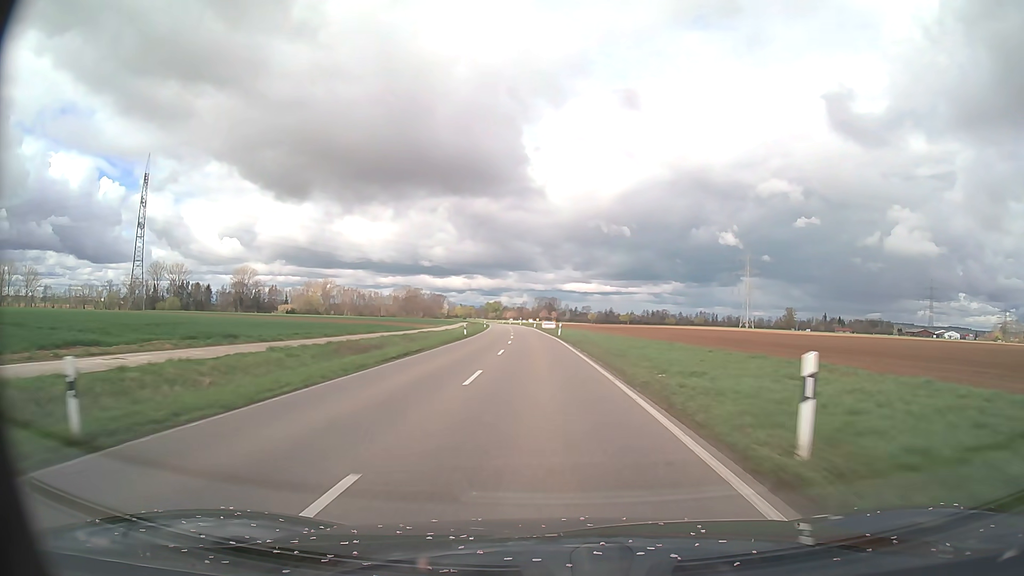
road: tertiary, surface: asphalt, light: Day
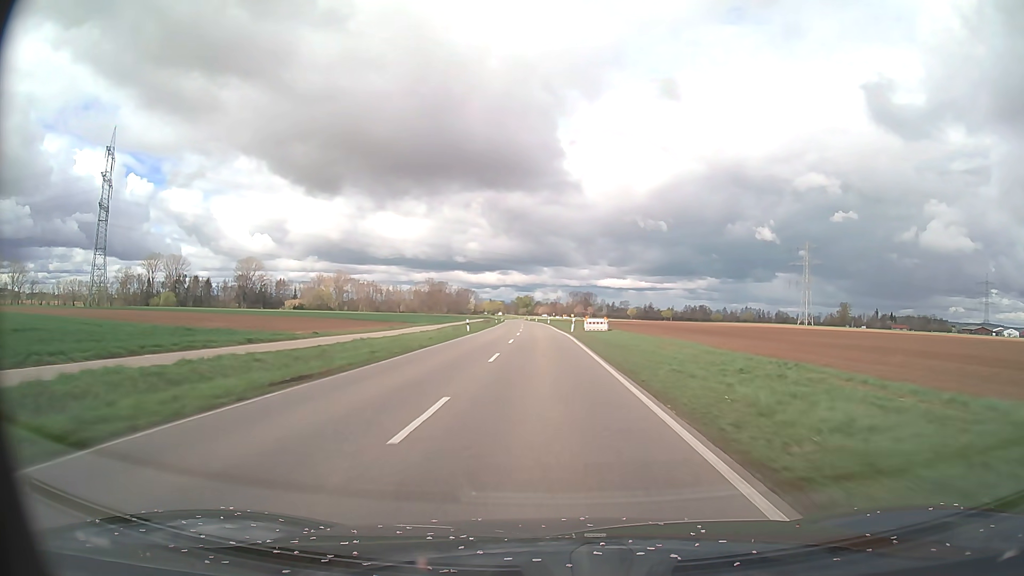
(-1.6, +55.7) m; -3°
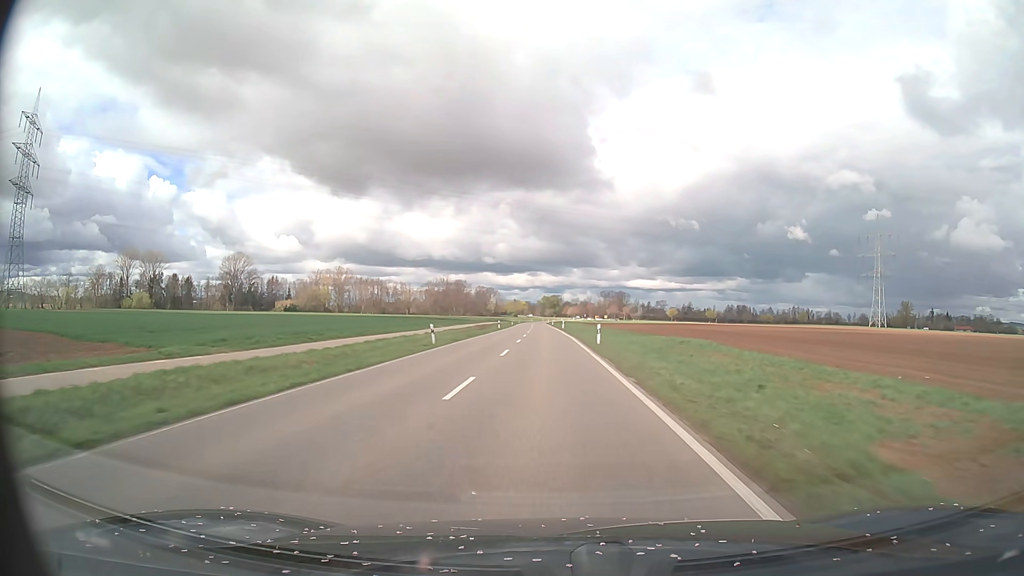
(-1.6, +69.3) m; -3°
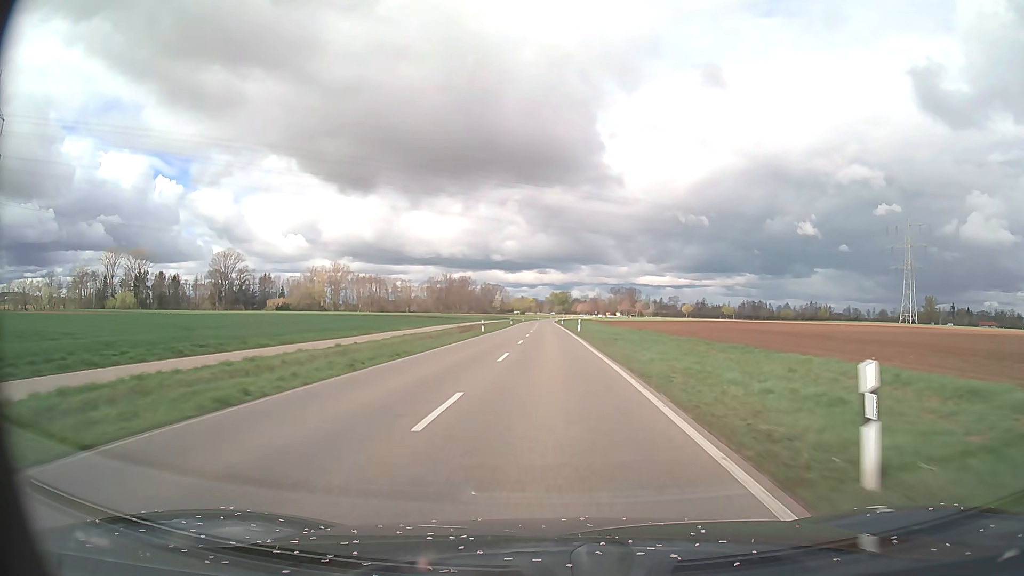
(-0.1, +27.4) m; -1°
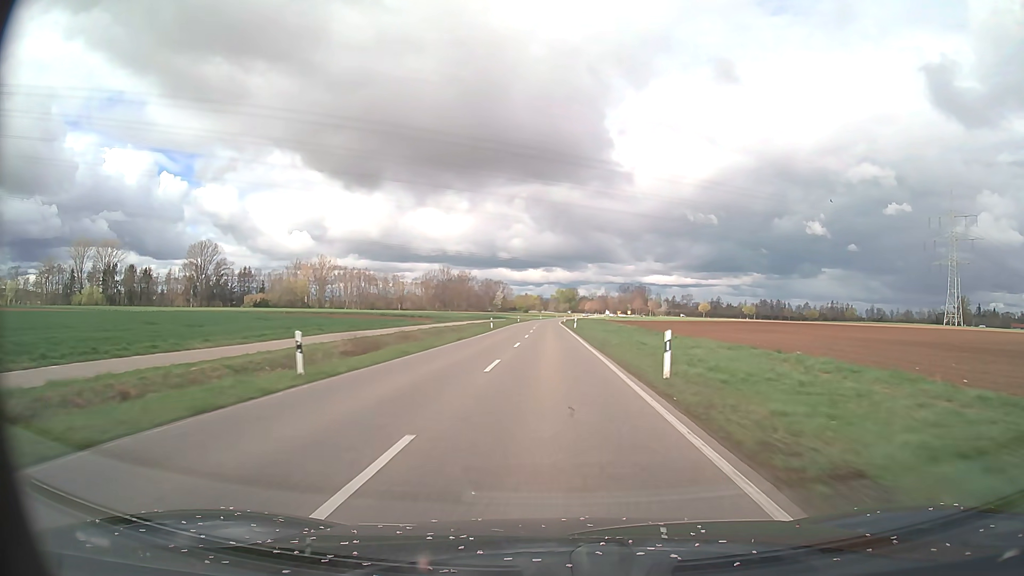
(-0.2, +40.7) m; 0°
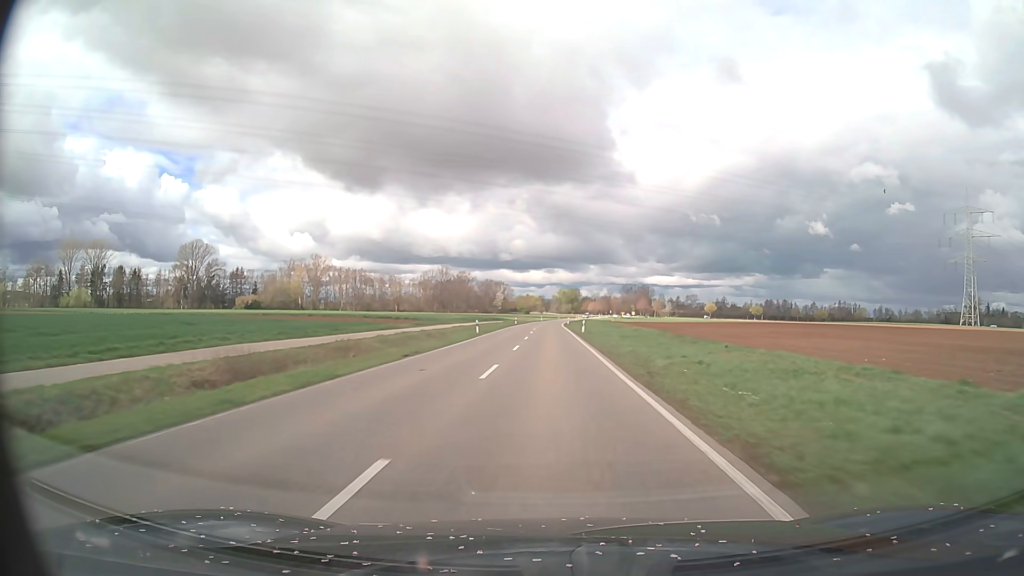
(0.0, +13.5) m; 0°
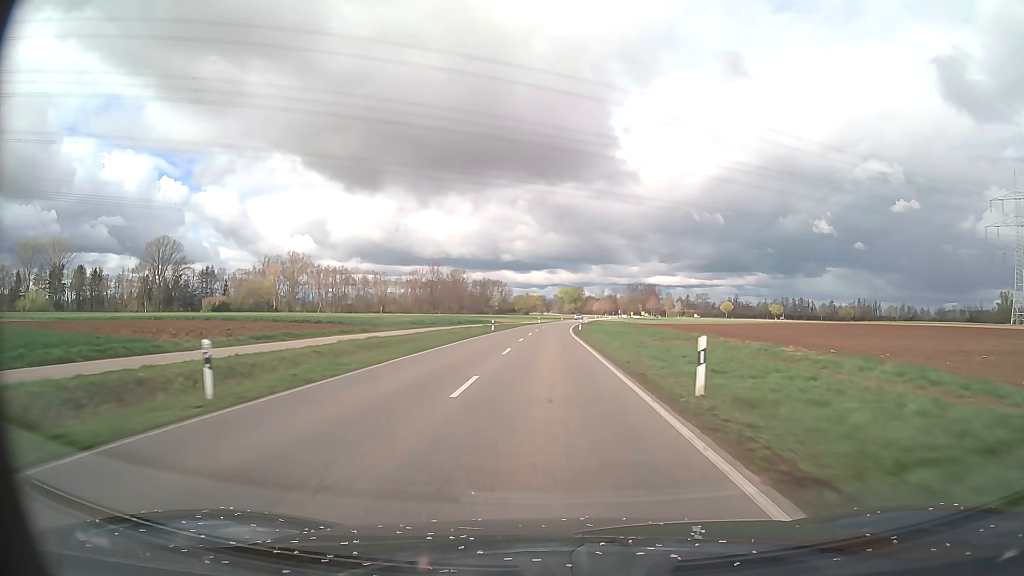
(-0.1, +40.3) m; 0°
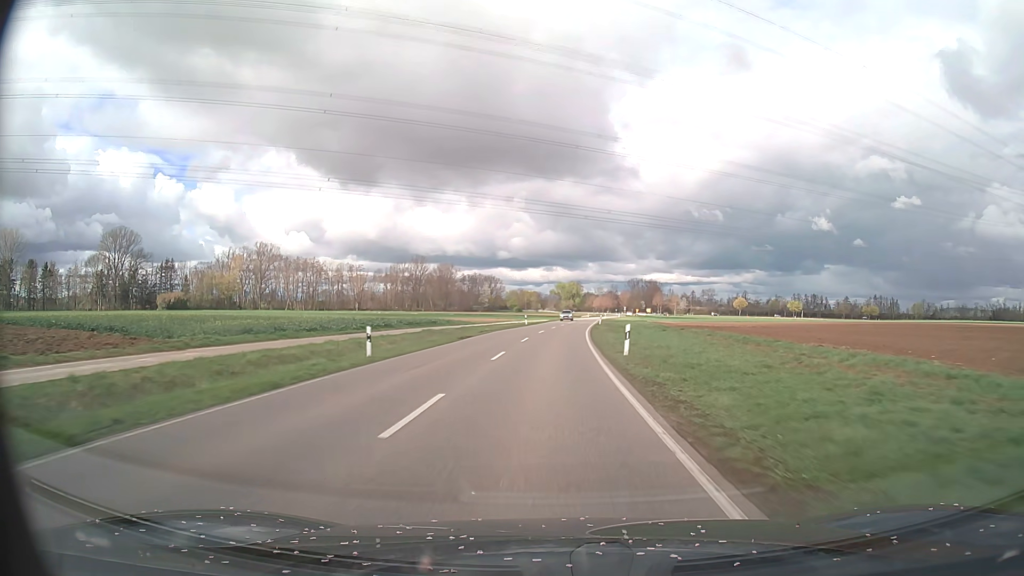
(0.0, +40.0) m; 0°
(0, +10) (0, +20) (0, +30) (+1, +40) (+1, +50) (+1, +60) (+2, +70) (+3, +80) (+4, +90) (+4, +100) m
